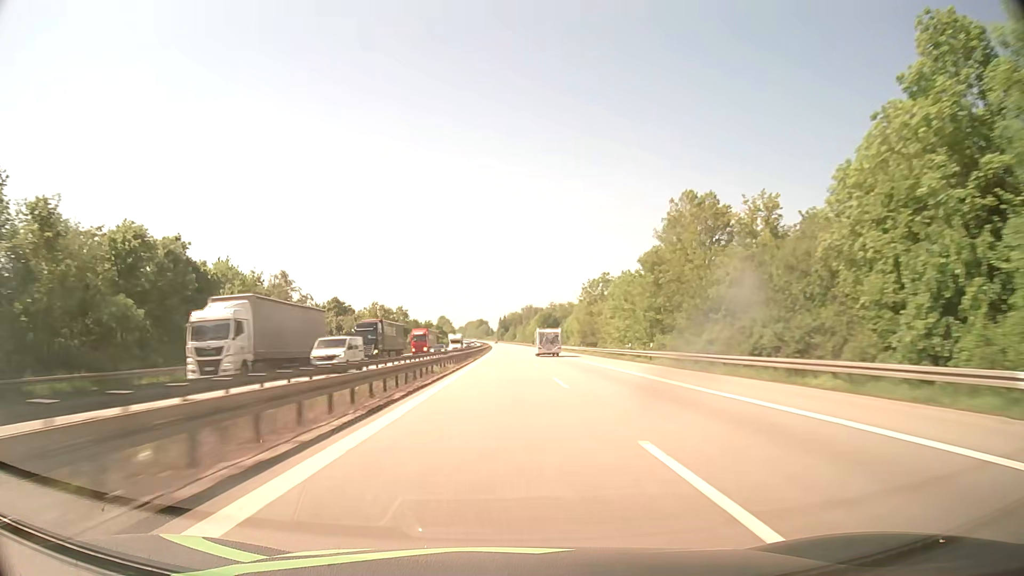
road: motorway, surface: asphalt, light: Day
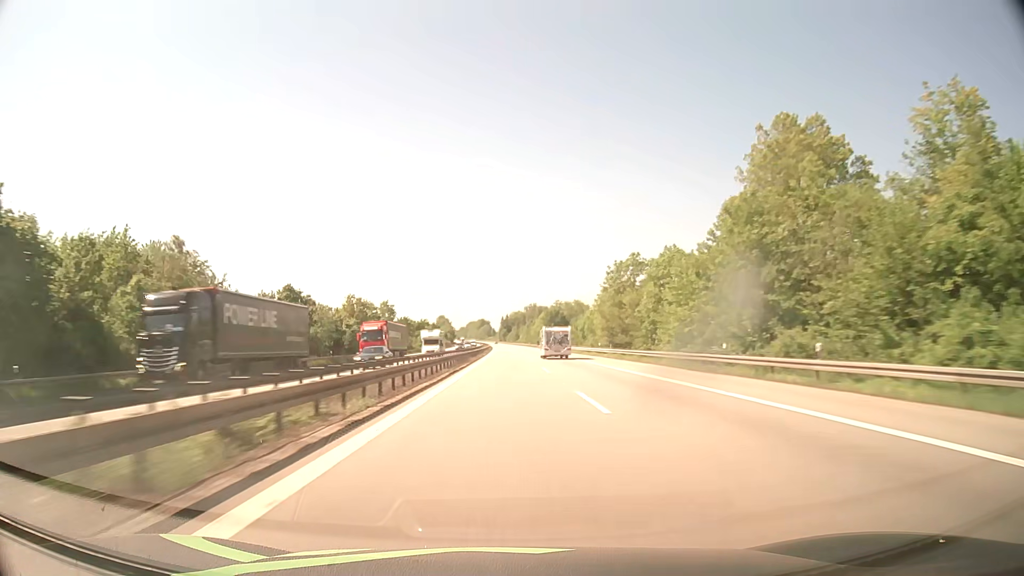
(-0.1, +25.4) m; 0°
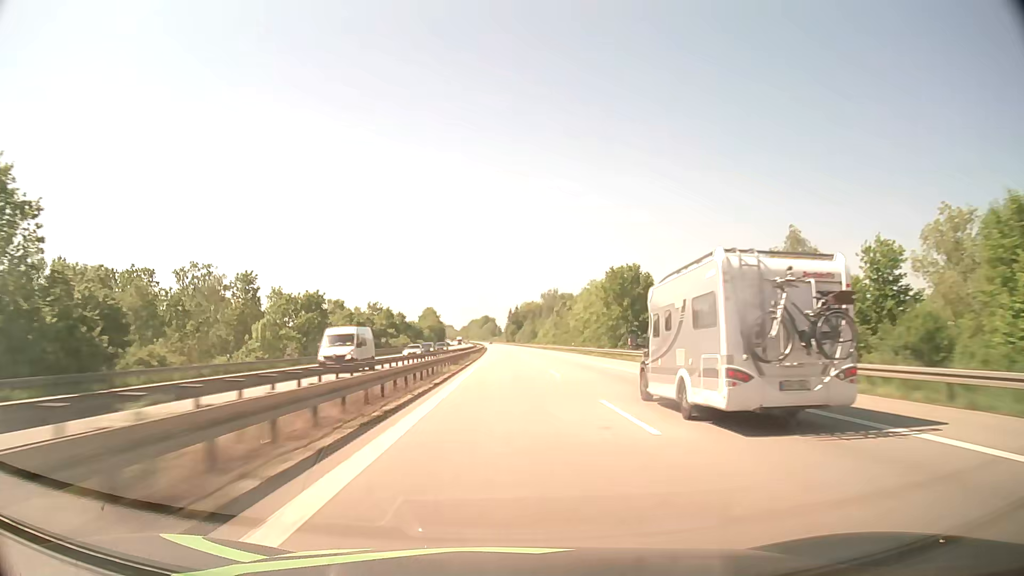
(-0.8, +127.0) m; -1°
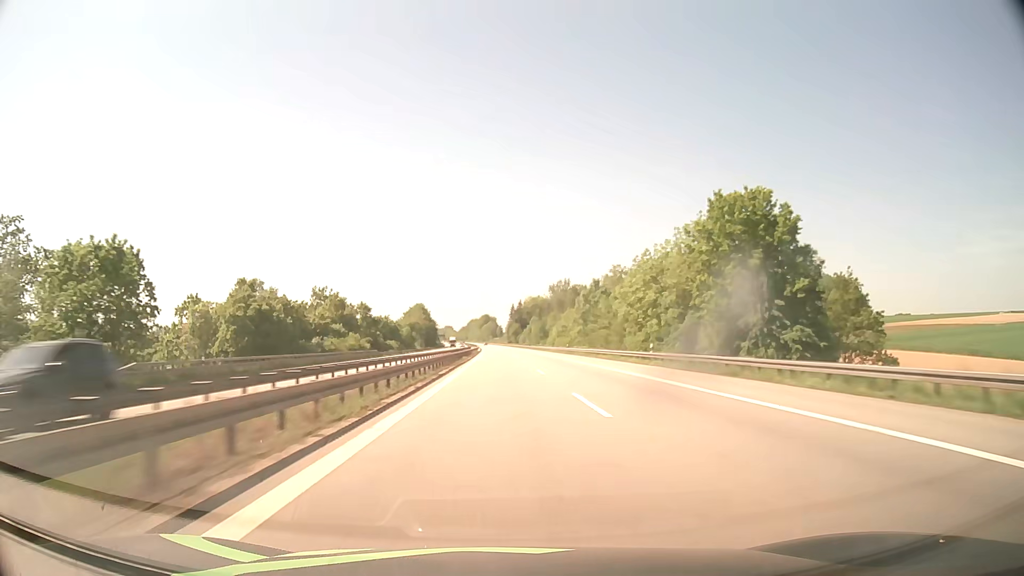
(+0.1, +50.8) m; 0°
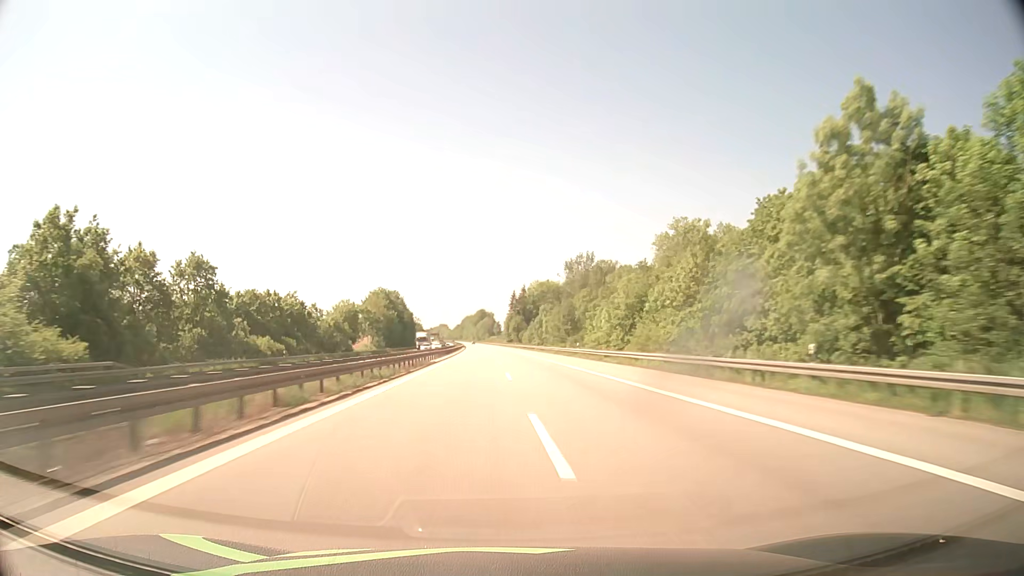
(0.0, +76.1) m; 0°
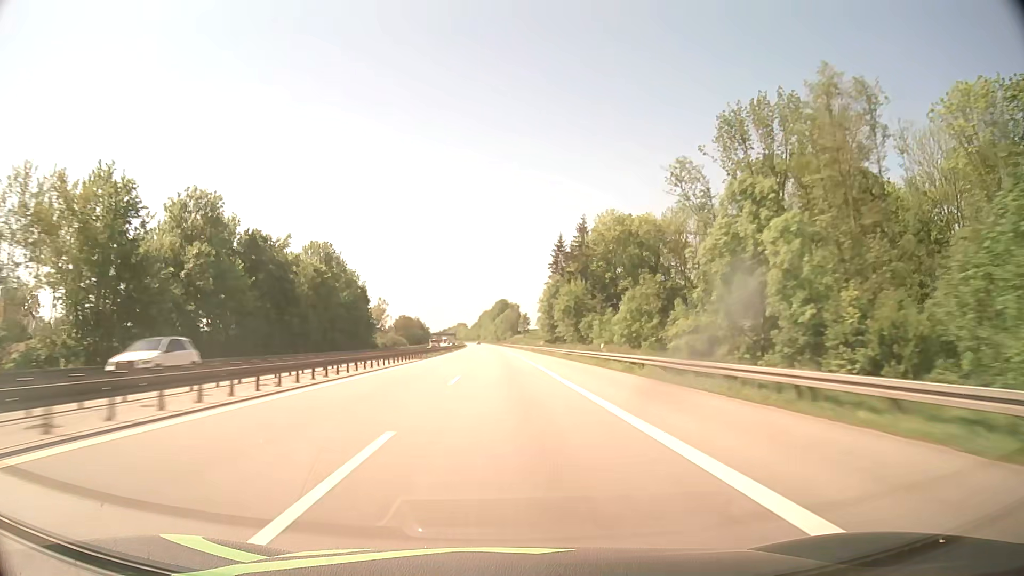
(-2.2, +126.9) m; -2°
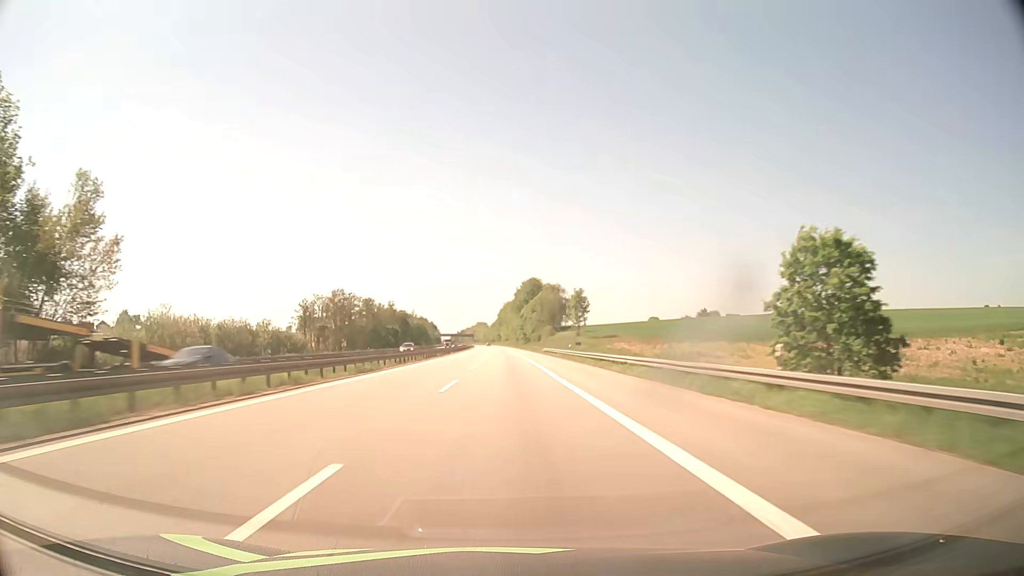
(-2.7, +126.9) m; -2°
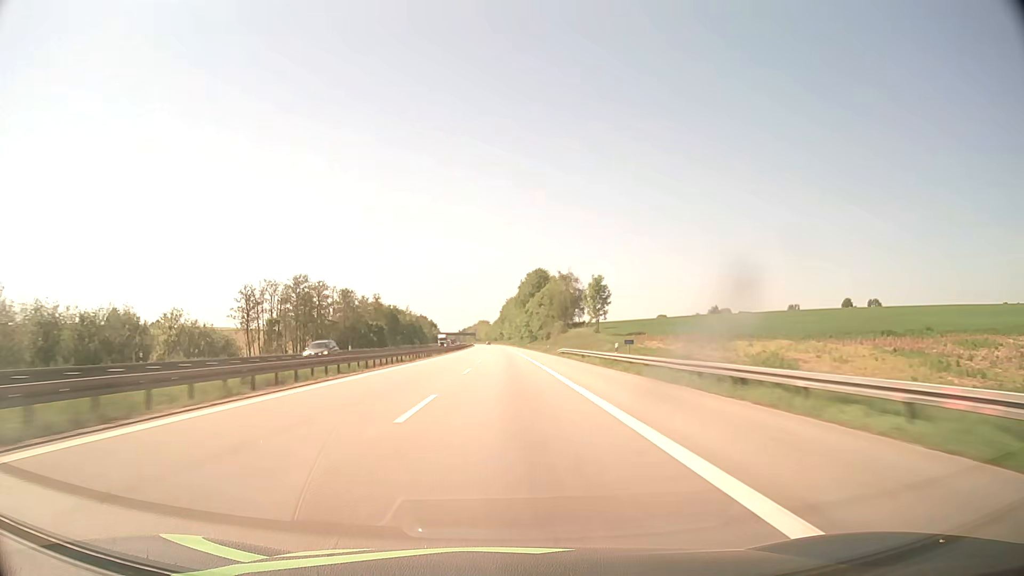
(0.0, +25.4) m; 0°
(0, +10) (0, +20) (0, +30) (0, +40) (0, +50) (0, +60) (0, +70) (0, +80) (-1, +90) (-1, +100) m
